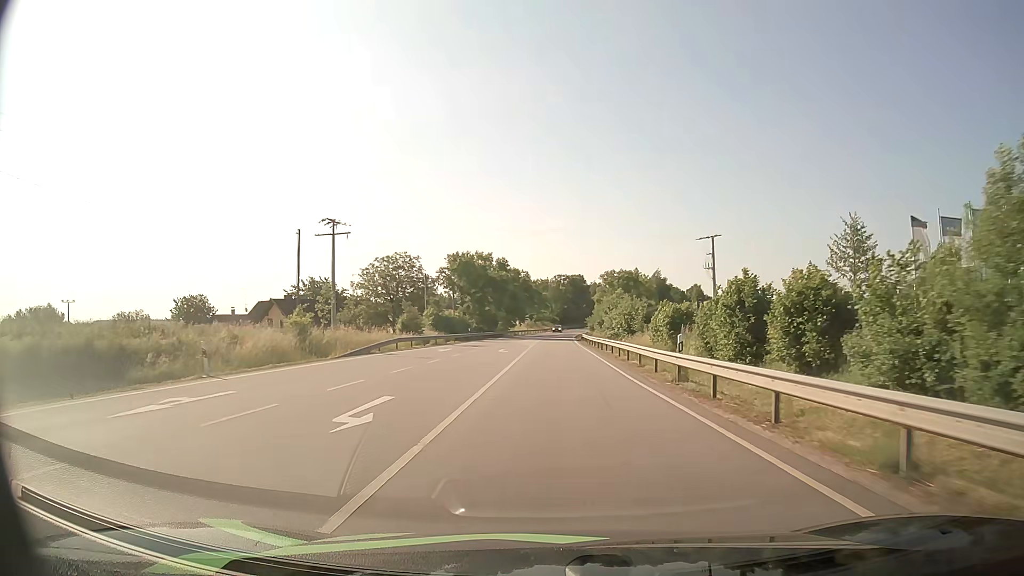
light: Day
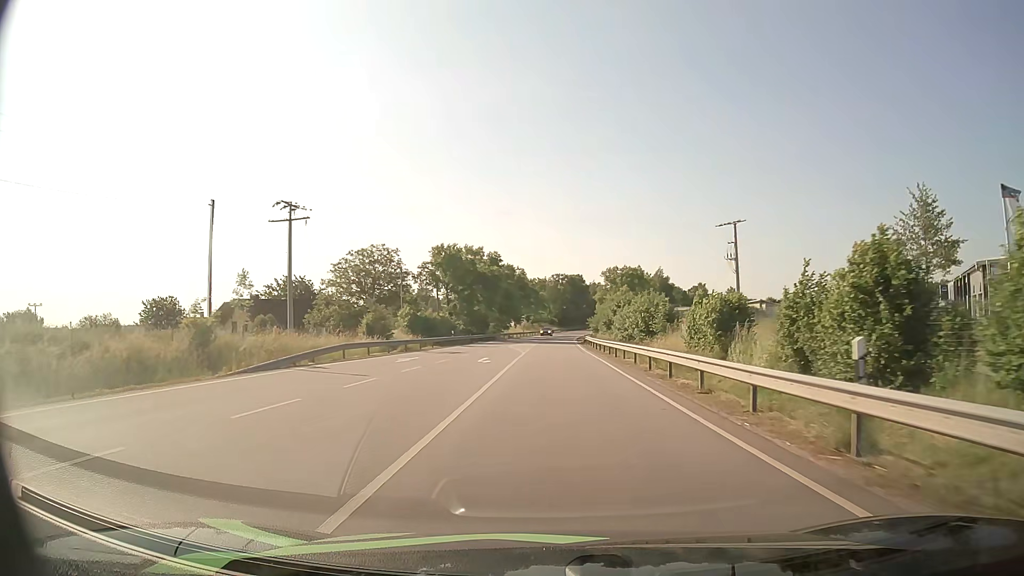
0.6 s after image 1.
(0.0, +11.0) m; 0°
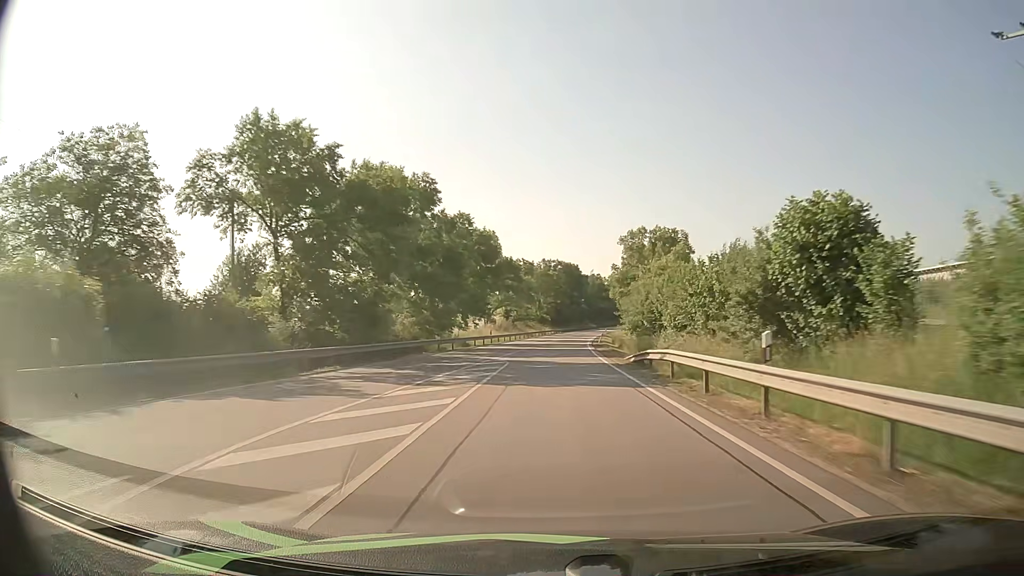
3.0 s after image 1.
(0.0, +50.0) m; +1°
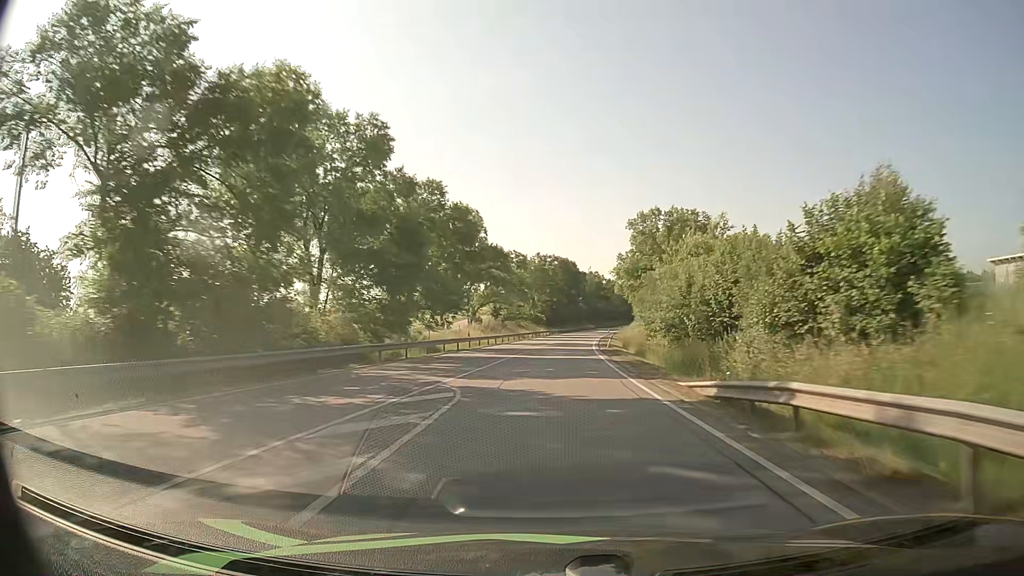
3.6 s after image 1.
(0.0, +13.8) m; 0°
(0, +10) (0, +20) (0, +30) (+1, +40) (+1, +50) (+2, +60) (+3, +70) (+4, +80) (+5, +90) (+6, +100) m
